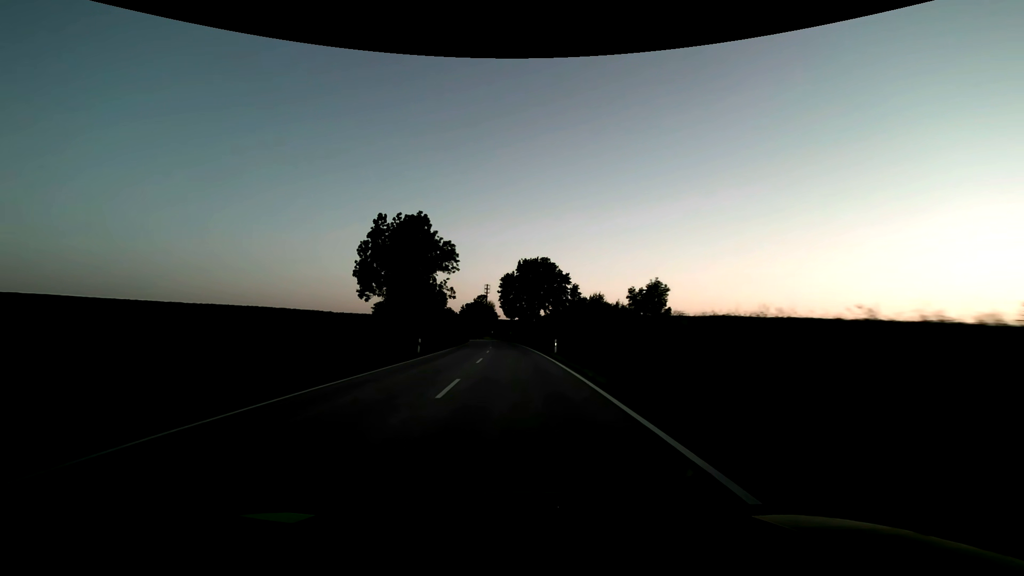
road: secondary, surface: asphalt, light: Sunrise
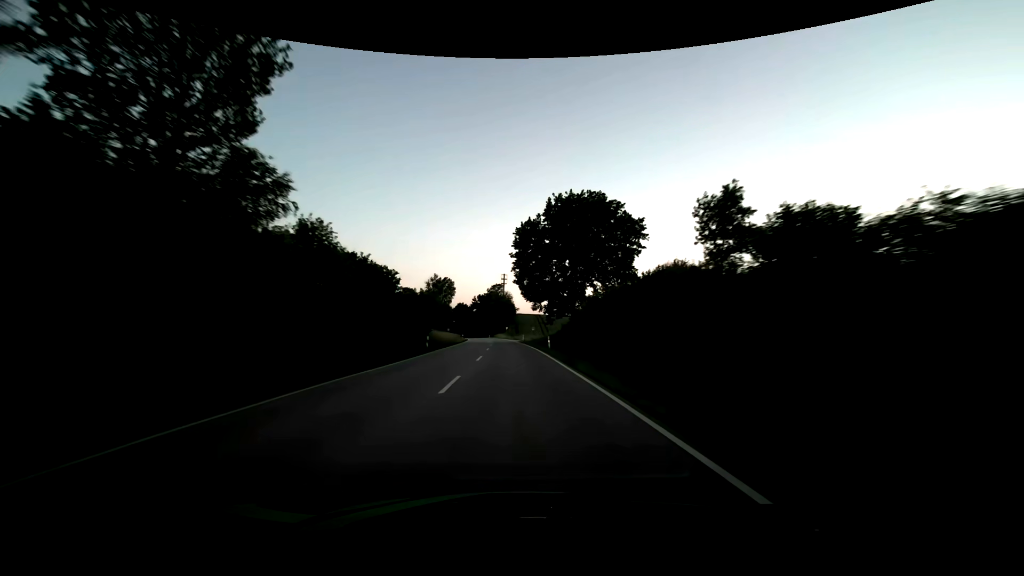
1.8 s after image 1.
(-1.0, +47.6) m; -2°
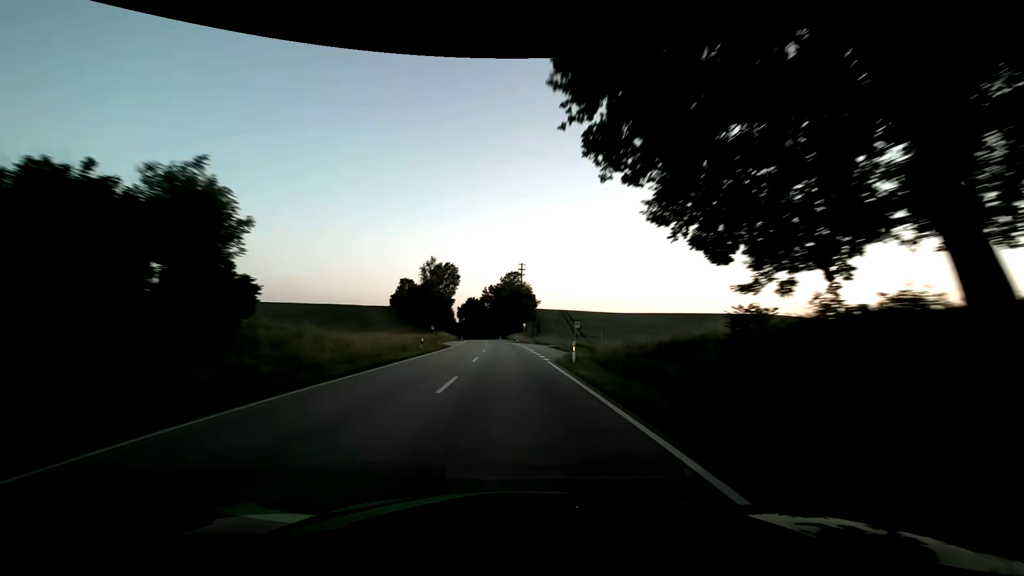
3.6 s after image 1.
(-1.0, +47.7) m; -2°
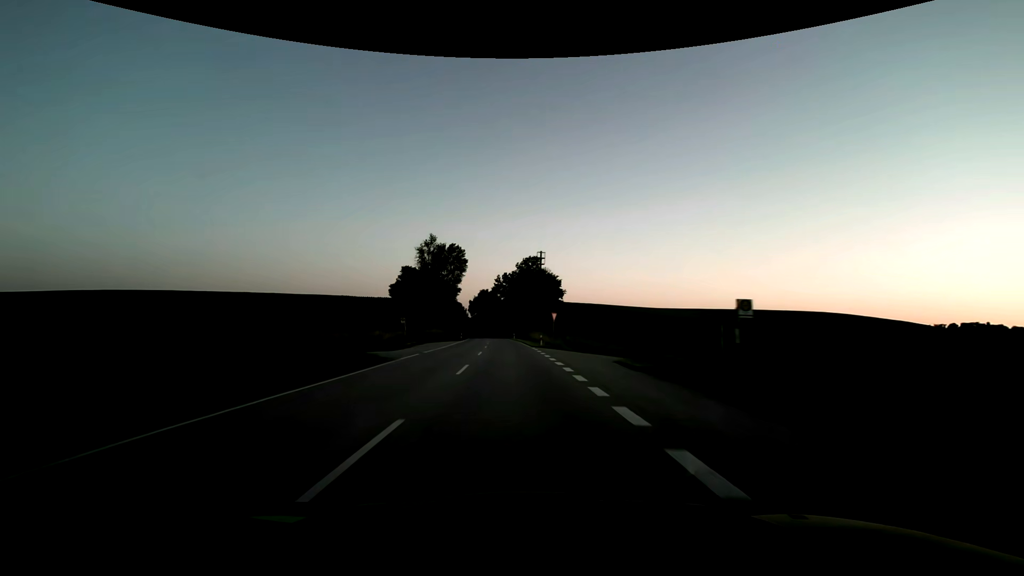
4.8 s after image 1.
(-0.6, +31.8) m; -2°
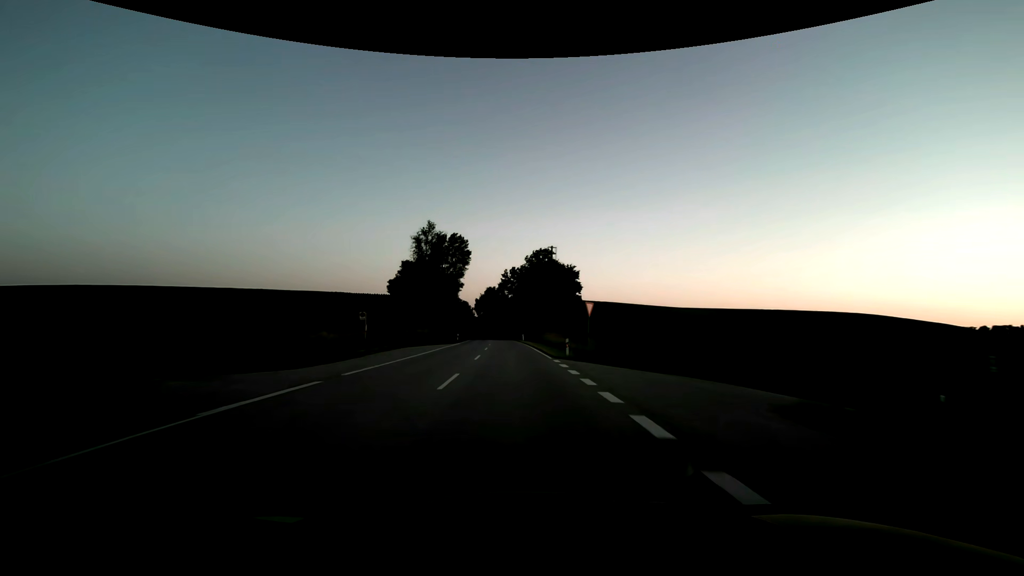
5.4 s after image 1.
(-0.1, +15.9) m; -1°
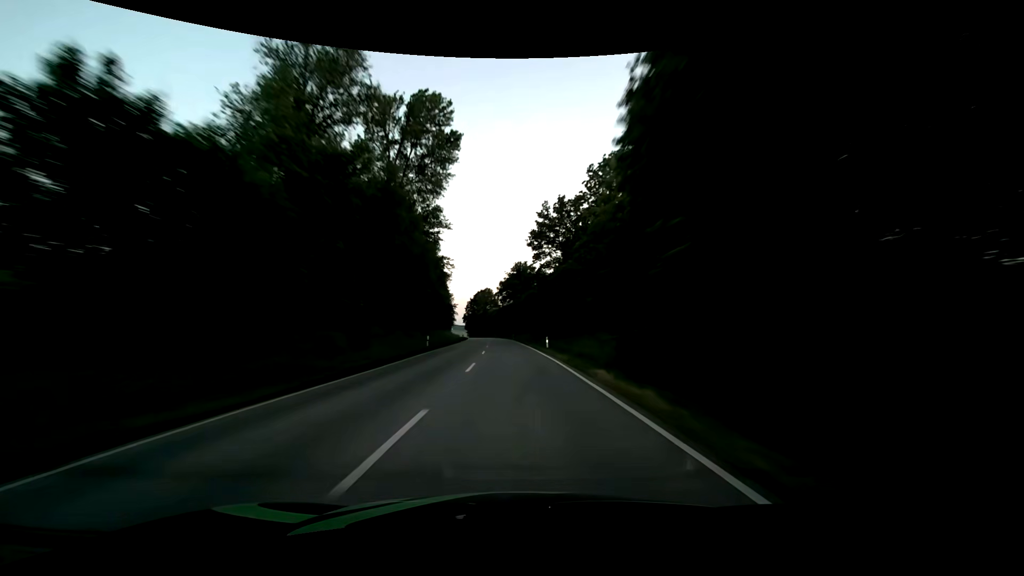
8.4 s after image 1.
(-2.7, +79.3) m; -4°
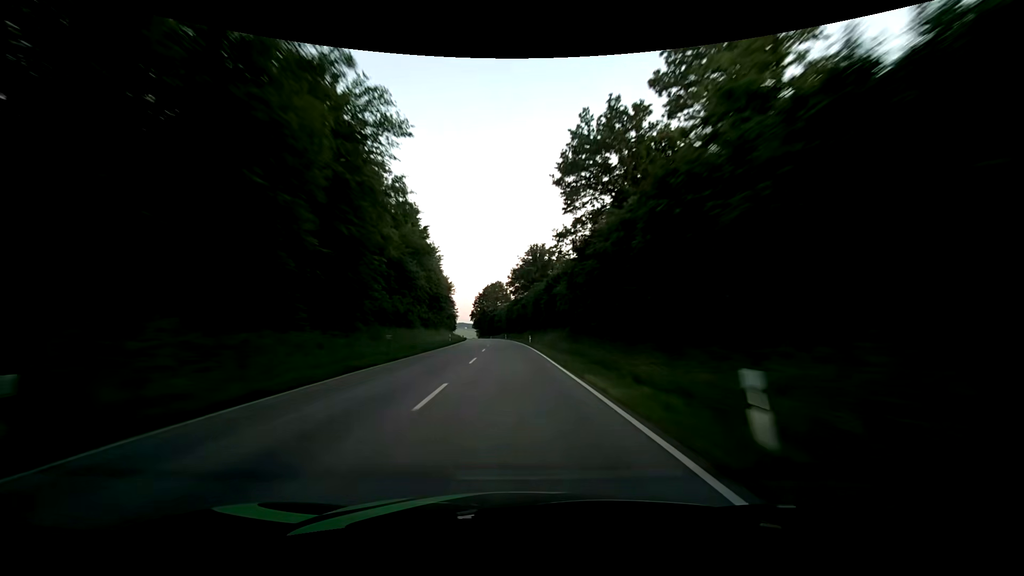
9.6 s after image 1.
(-0.5, +31.8) m; -1°
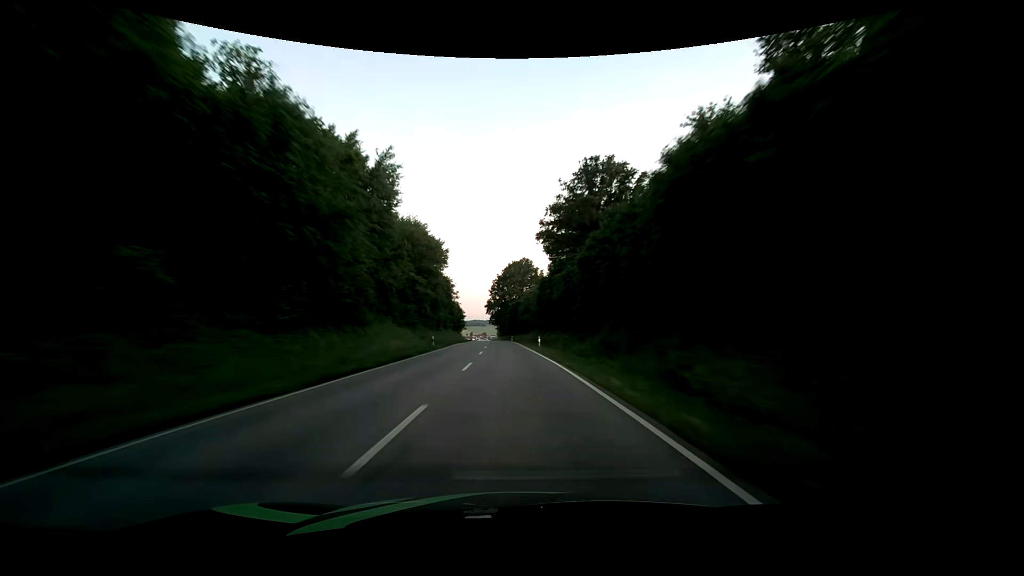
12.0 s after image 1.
(-2.1, +63.5) m; -3°
(0, +10) (0, +20) (0, +30) (-1, +40) (-1, +50) (-2, +60) (-2, +70) (-3, +80) (-4, +90) (-4, +100) m
